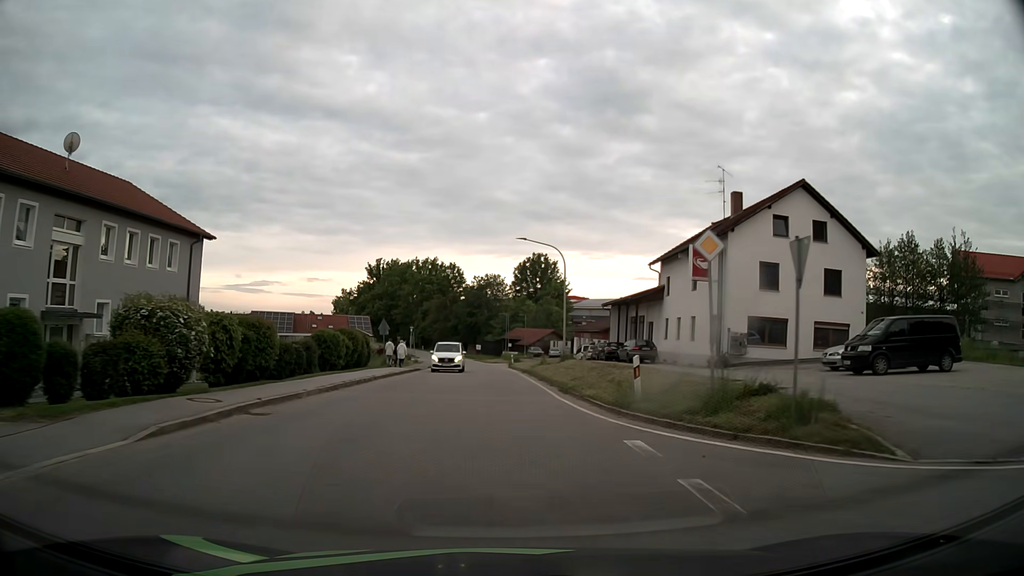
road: tertiary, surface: asphalt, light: Day
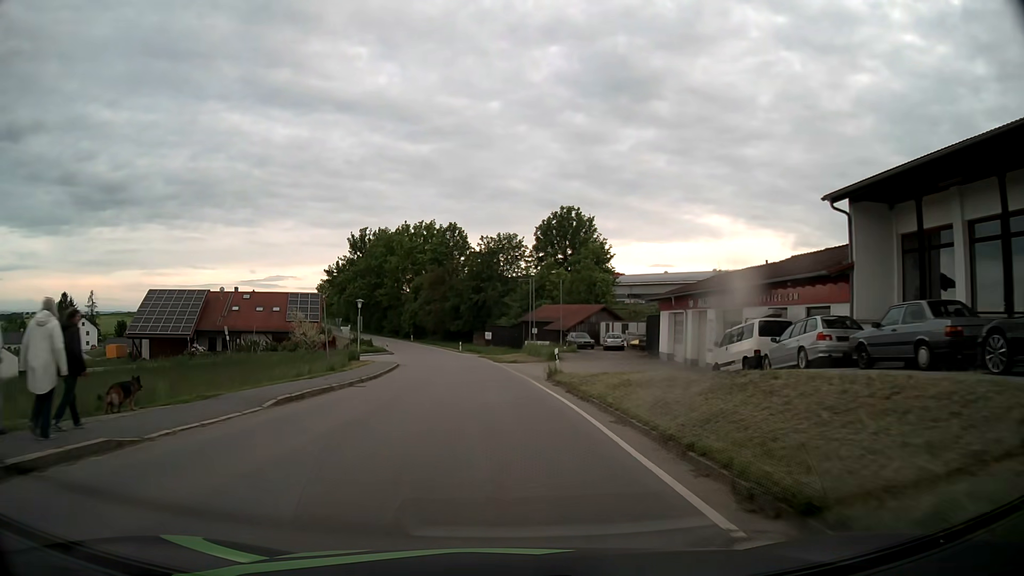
(-0.6, +39.1) m; -1°
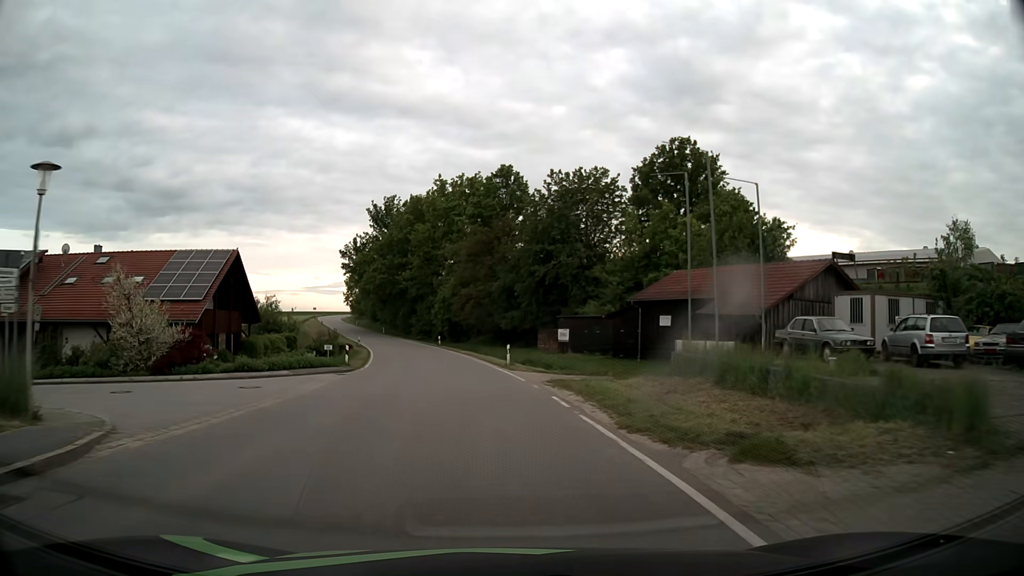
(-1.3, +38.7) m; -5°
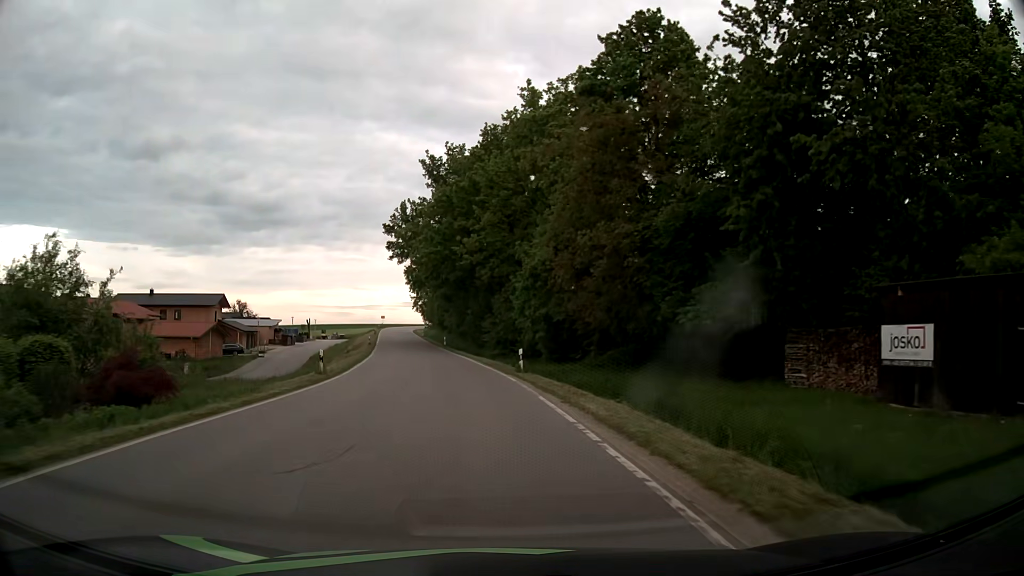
(-2.6, +37.8) m; -8°
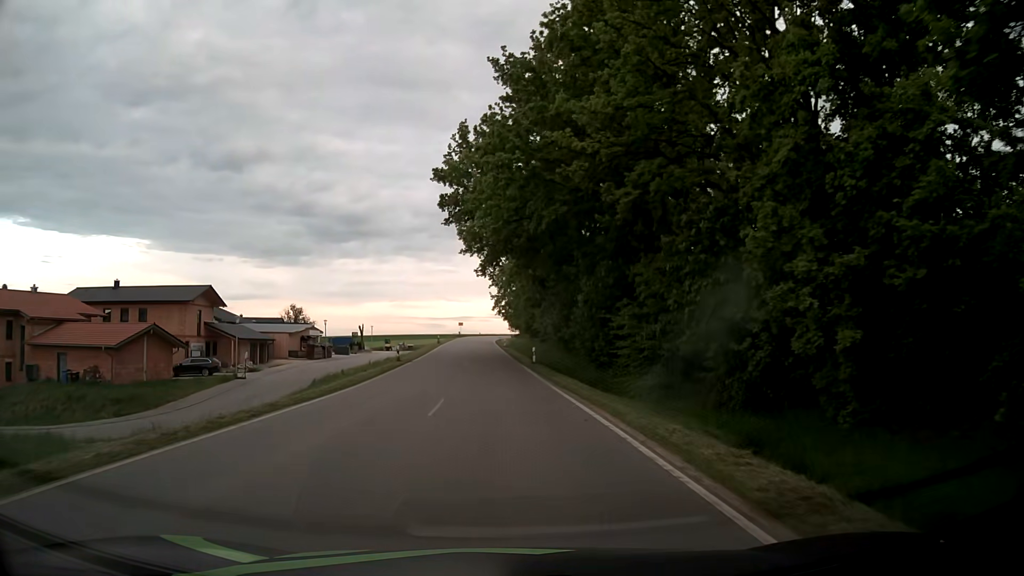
(-2.5, +29.9) m; -9°
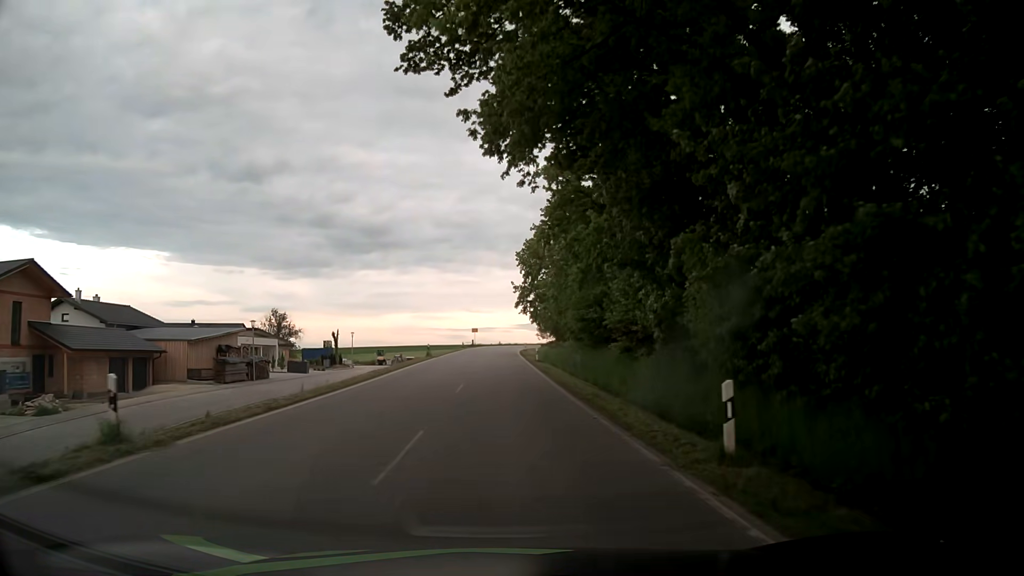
(-0.5, +30.1) m; -1°
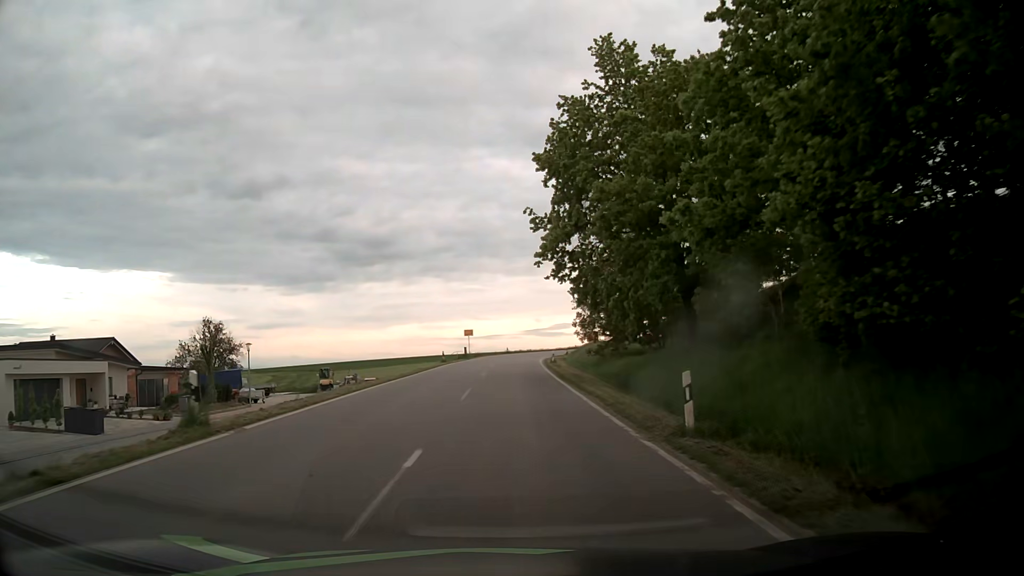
(-0.5, +37.5) m; -2°
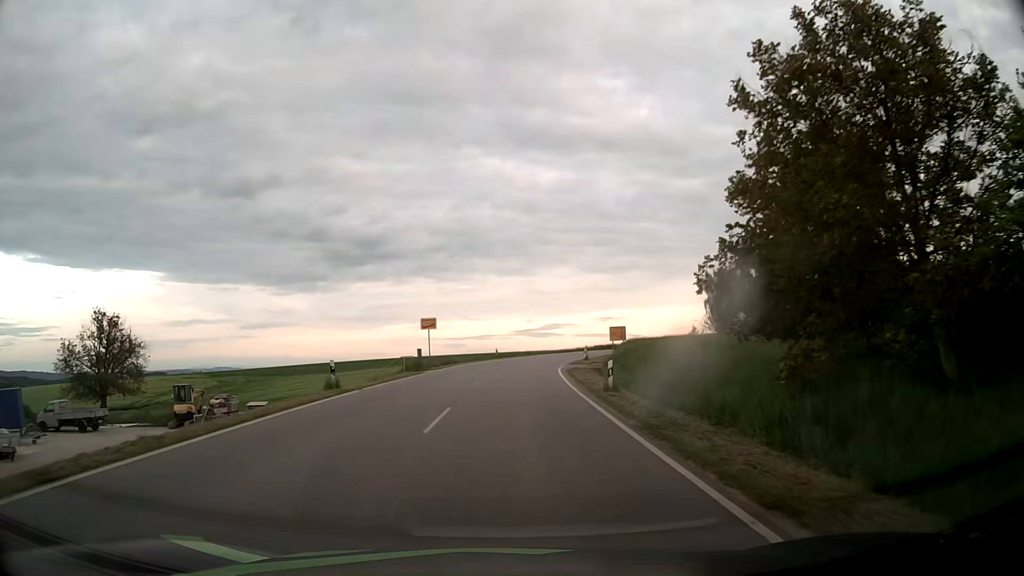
(+0.4, +30.2) m; +1°
(0, +10) (0, +20) (+1, +30) (+2, +40) (+3, +50) (+5, +60) (+7, +69) (+10, +79) (+13, +89) (+17, +98) m
